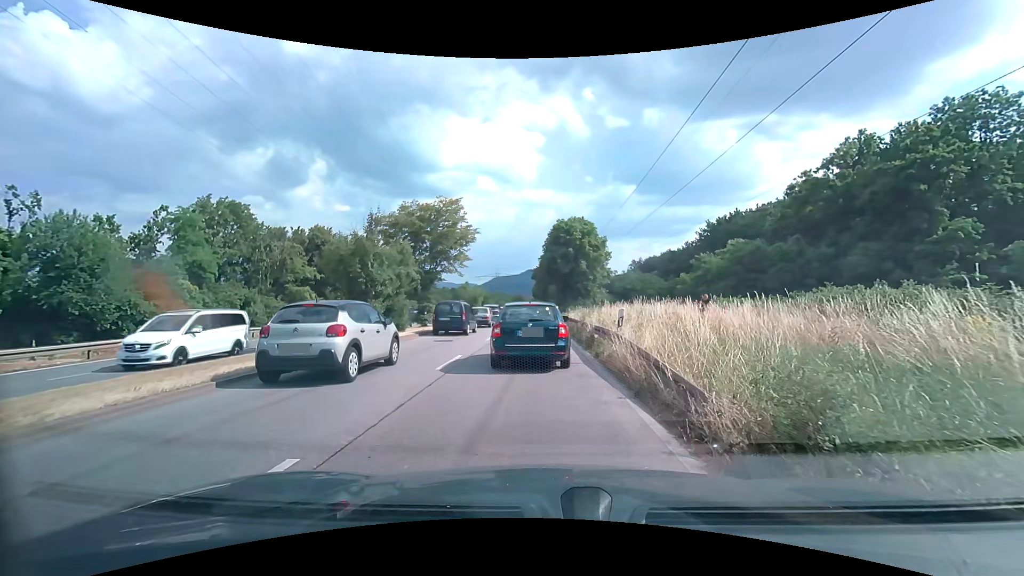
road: primary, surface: asphalt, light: Day
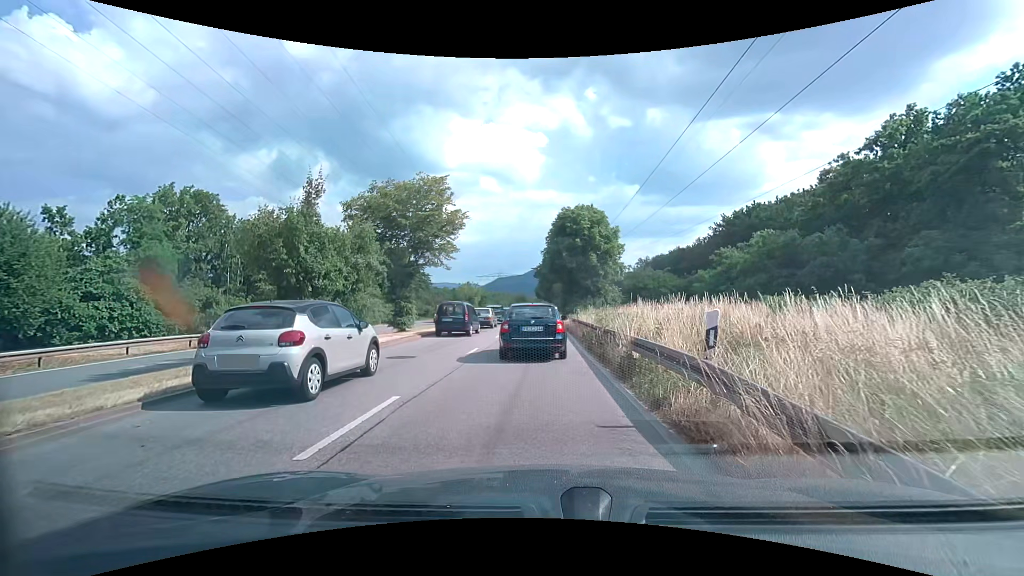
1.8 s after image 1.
(-0.1, +6.3) m; -1°
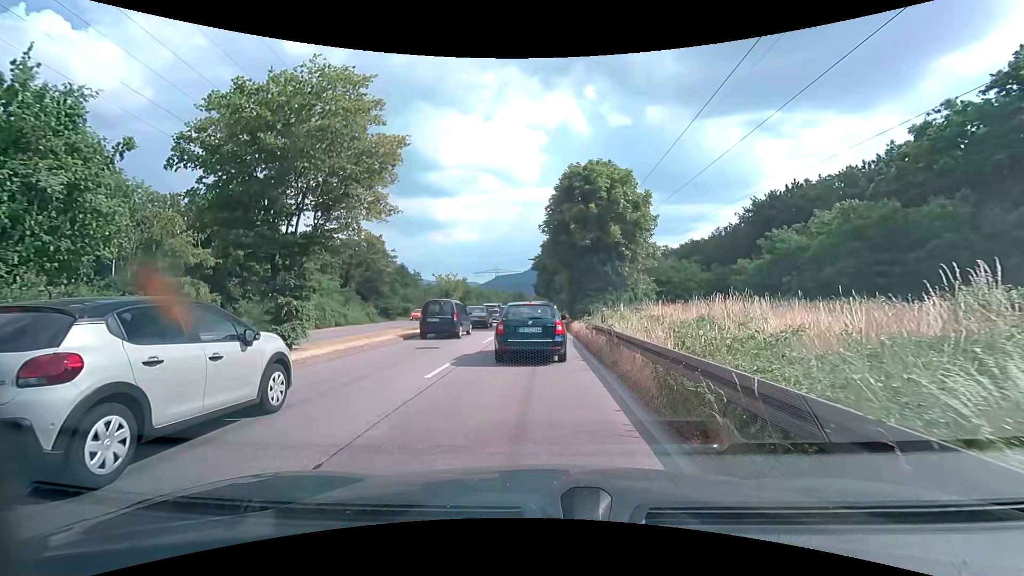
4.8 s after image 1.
(-0.1, +13.2) m; 0°
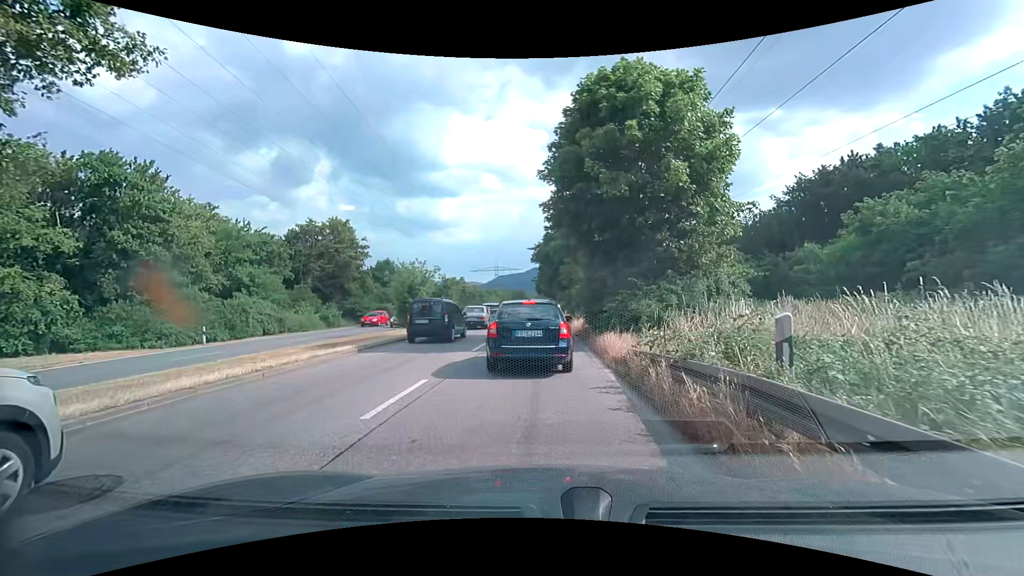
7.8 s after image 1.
(-0.1, +12.3) m; -1°
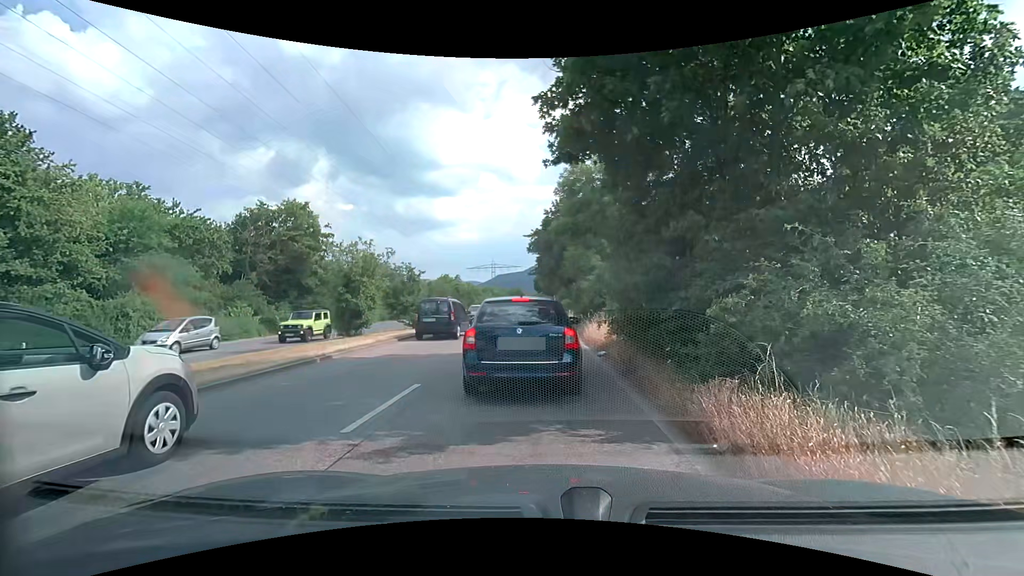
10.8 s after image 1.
(+0.1, +9.4) m; +1°
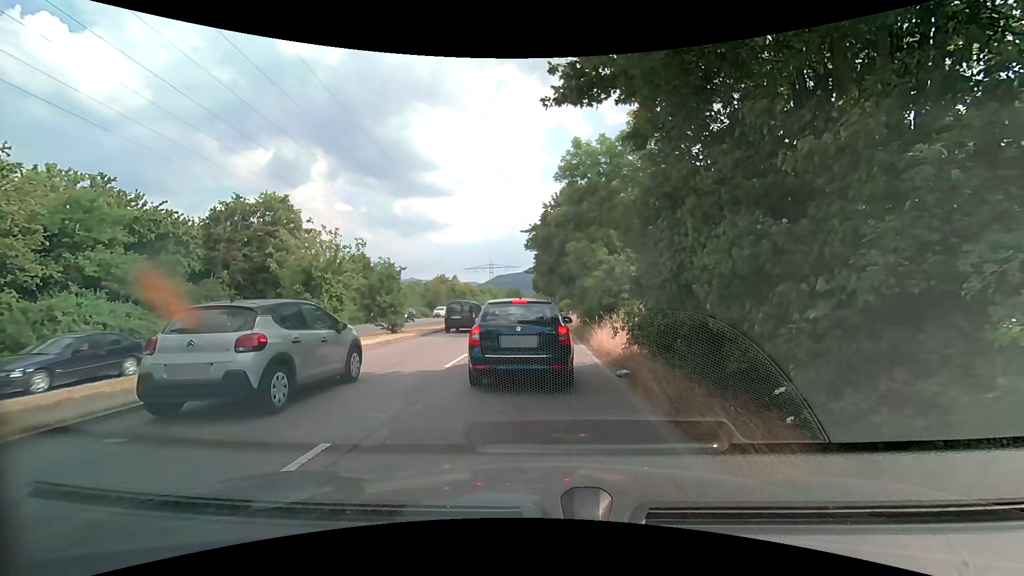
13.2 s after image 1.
(0.0, +3.4) m; -1°
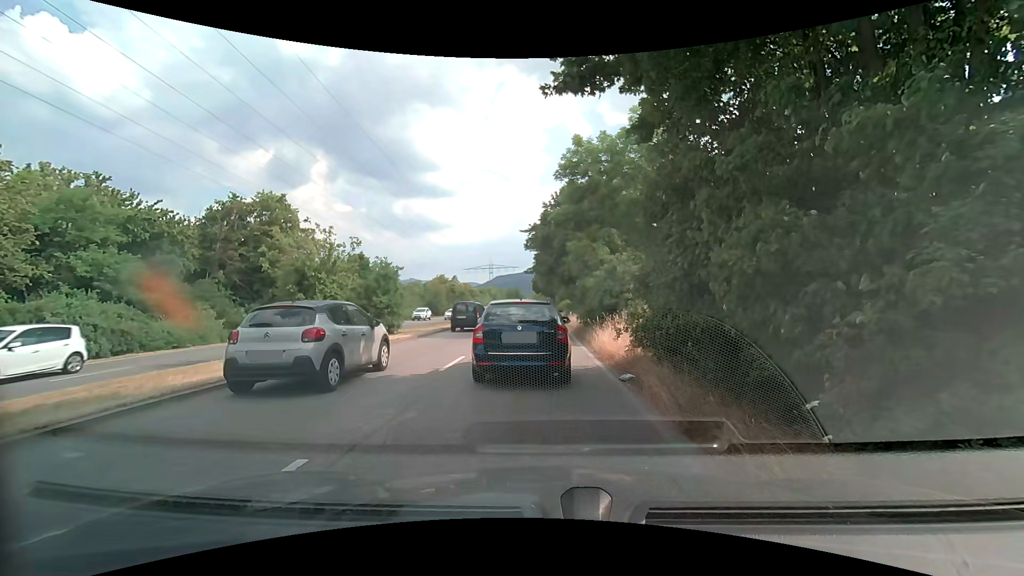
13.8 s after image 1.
(0.0, +0.5) m; 0°
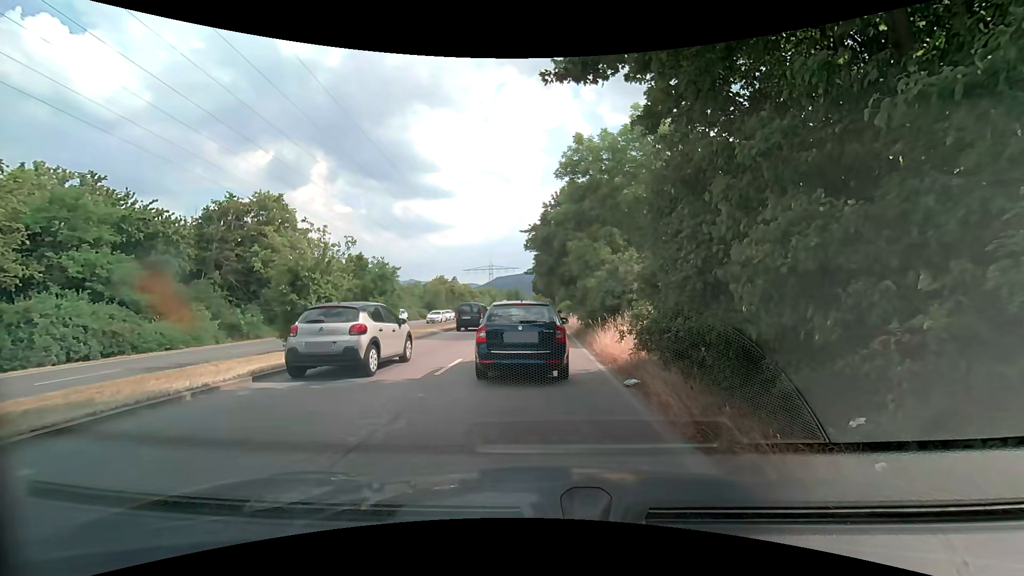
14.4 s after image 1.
(0.0, +0.5) m; 0°
